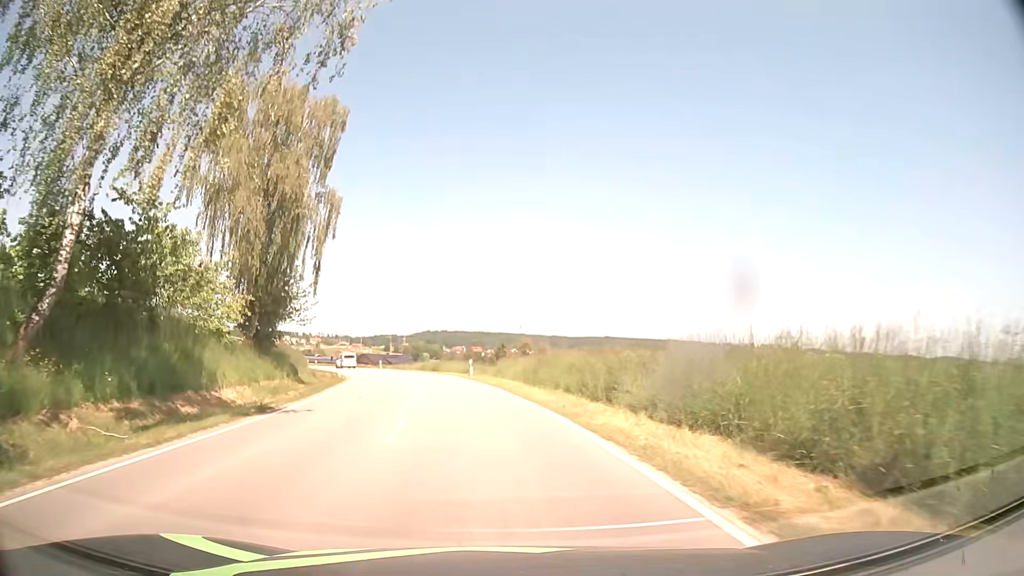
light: Day
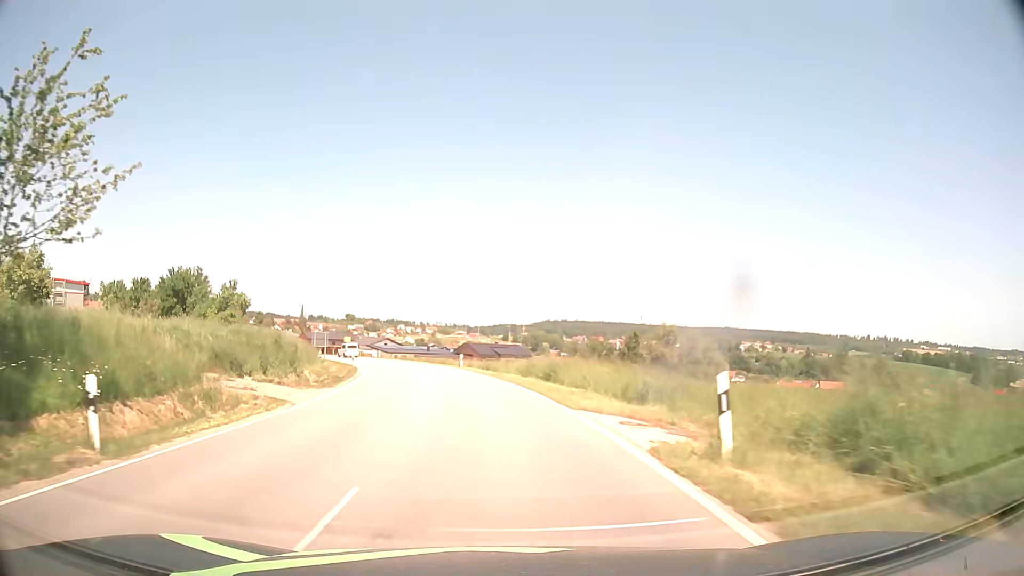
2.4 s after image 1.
(-3.0, +32.4) m; -10°
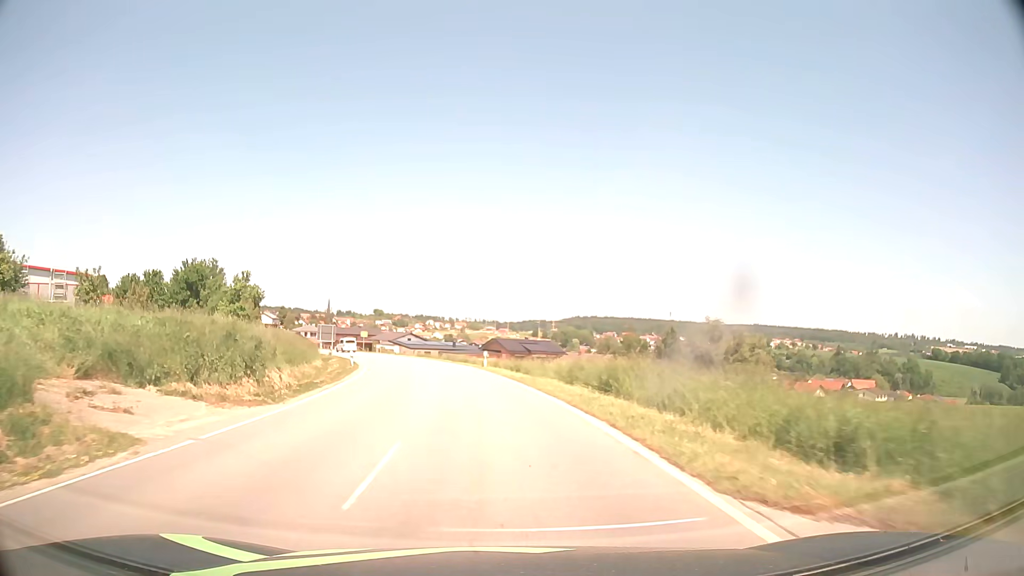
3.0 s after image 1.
(-0.2, +9.0) m; -2°
